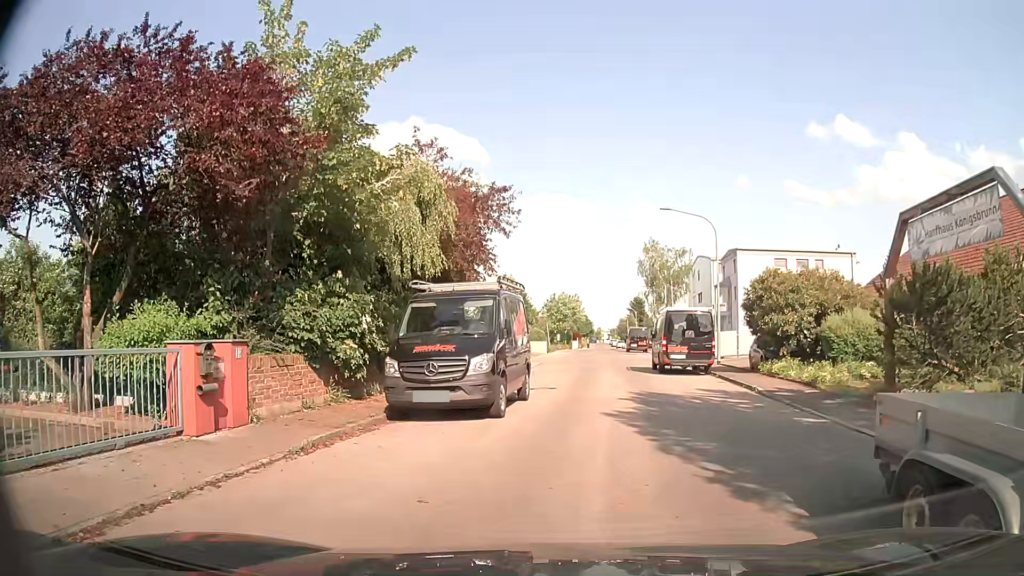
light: Day
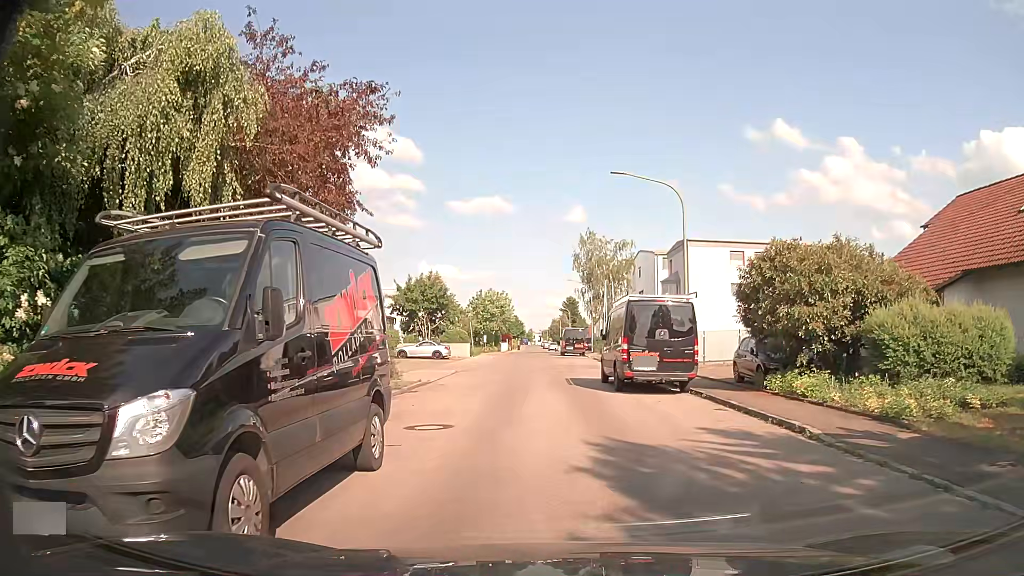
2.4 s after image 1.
(+0.3, +7.8) m; +4°
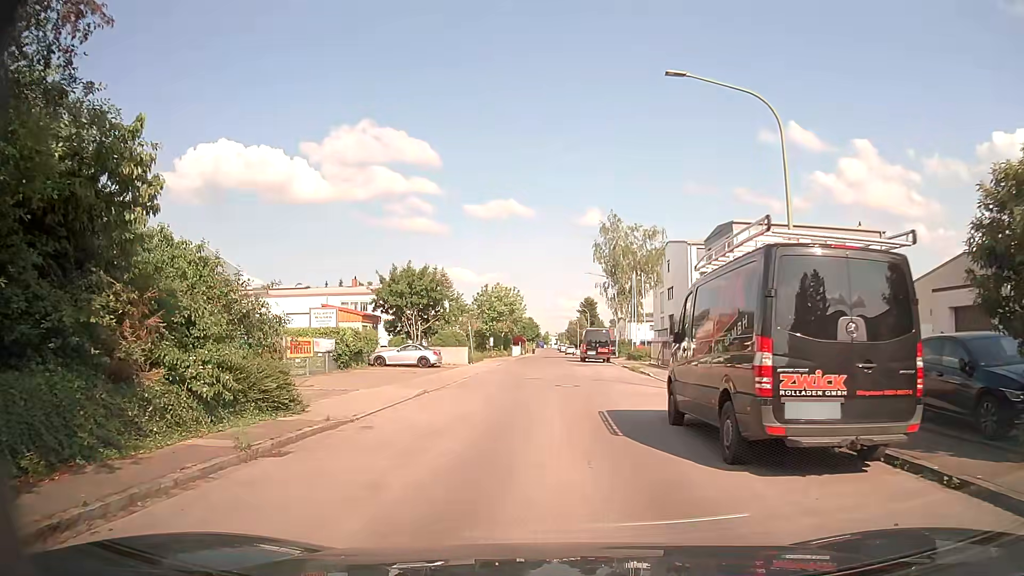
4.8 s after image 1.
(+0.1, +10.5) m; -2°
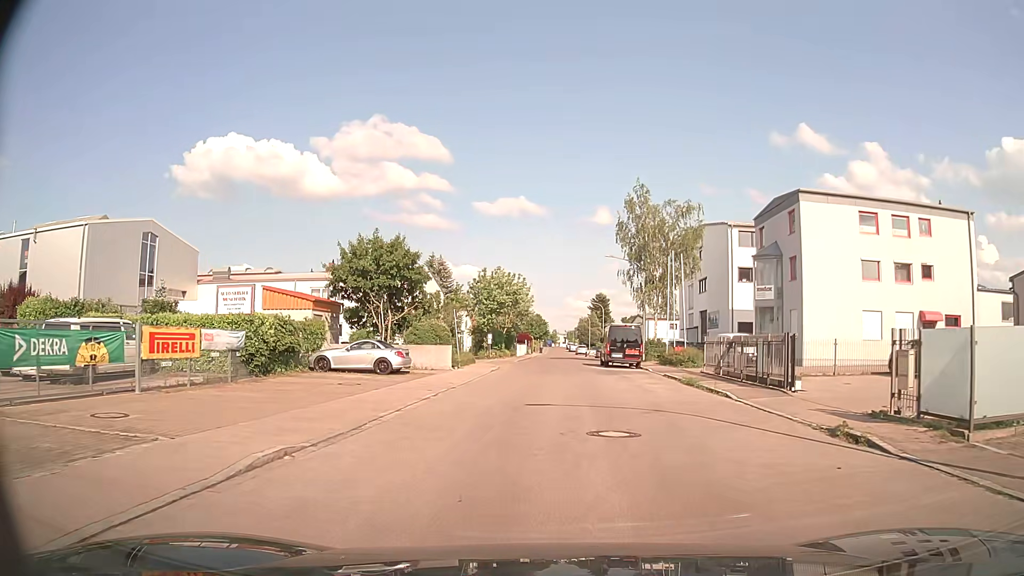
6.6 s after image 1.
(0.0, +11.5) m; 0°
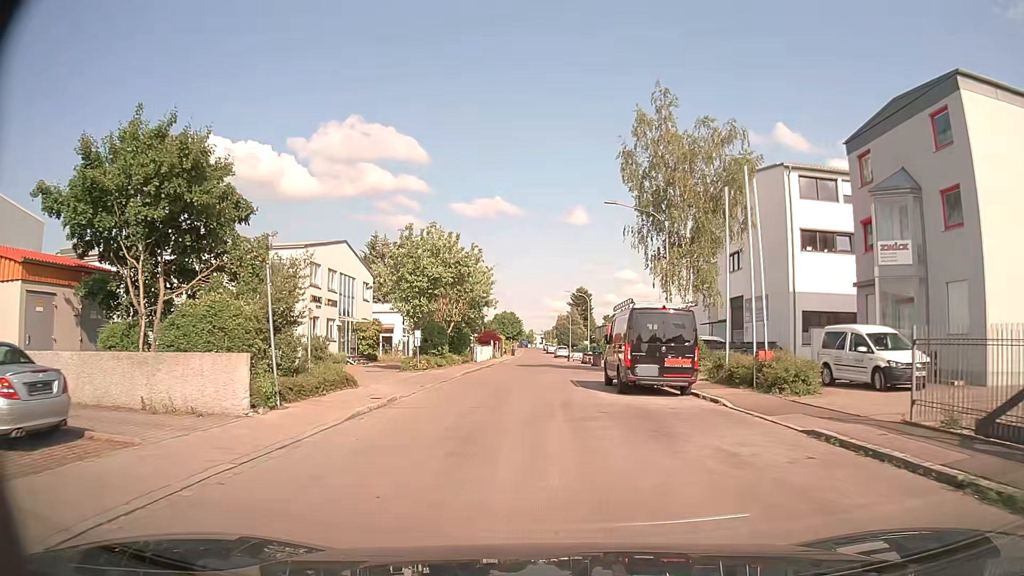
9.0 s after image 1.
(+0.7, +19.2) m; +2°
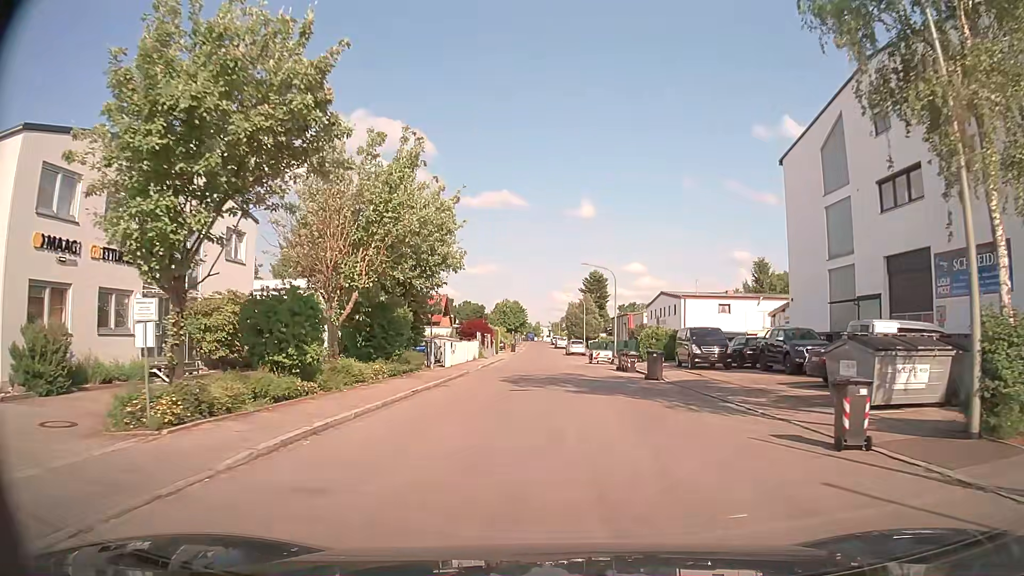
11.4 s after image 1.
(-0.2, +22.0) m; -1°
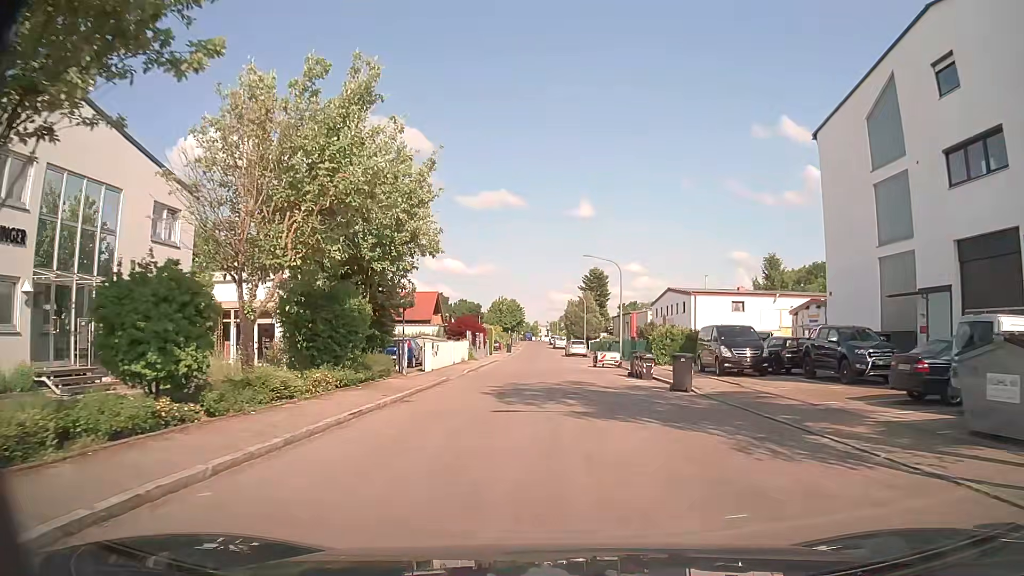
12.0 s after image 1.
(0.0, +5.3) m; 0°
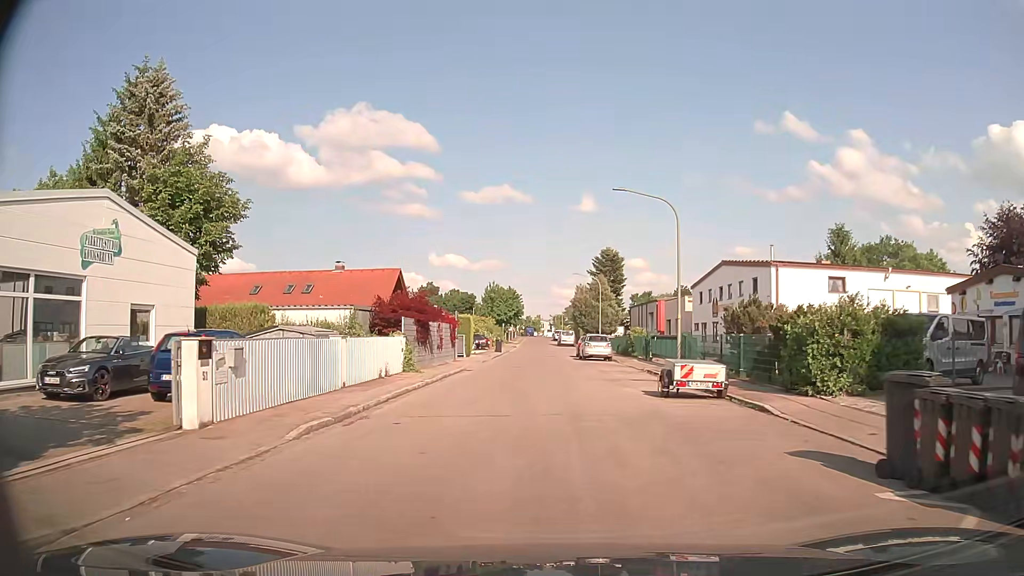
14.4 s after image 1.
(0.0, +20.9) m; 0°
(0, +10) (0, +20) (0, +30) (0, +40) (0, +50) (0, +60) (0, +70) (0, +80) (0, +90) (0, +100) m
